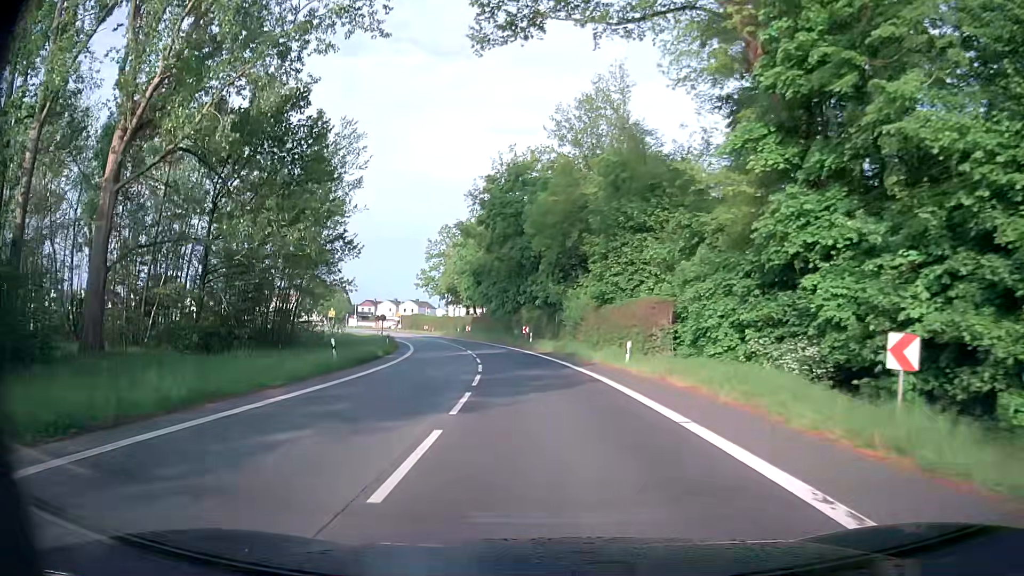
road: secondary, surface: asphalt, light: Day
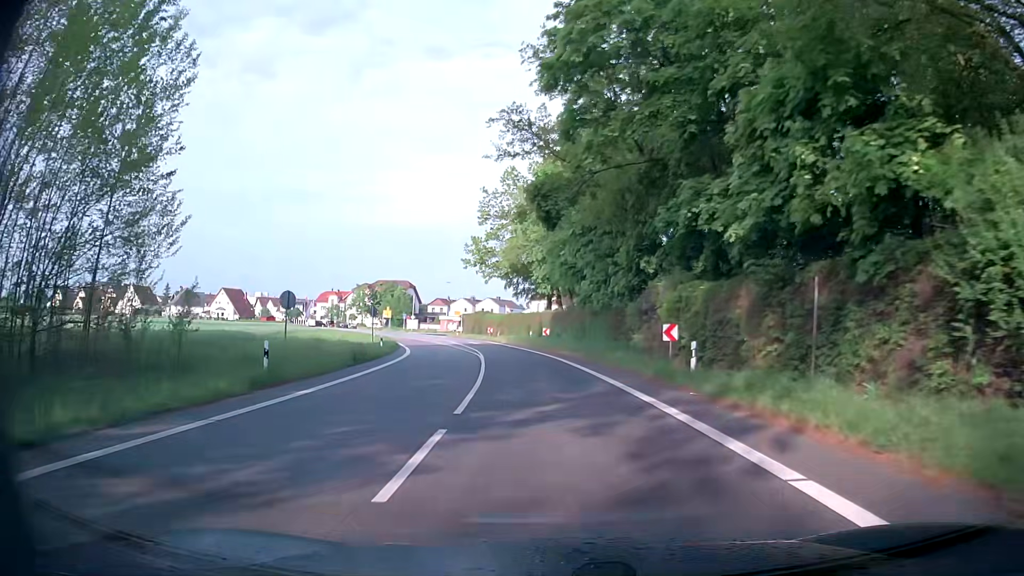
(-2.5, +36.2) m; -8°
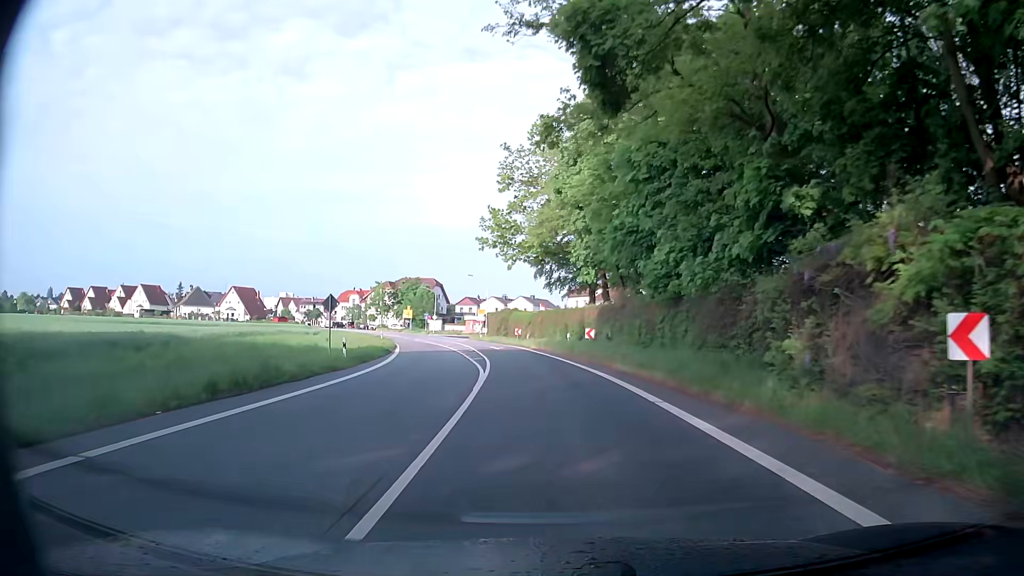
(-0.6, +14.5) m; -3°
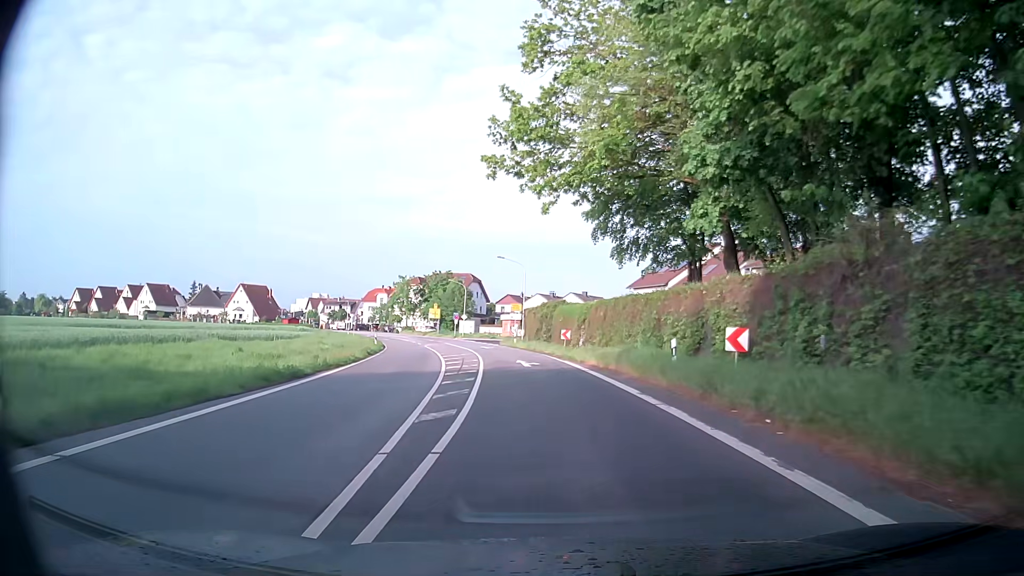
(-1.1, +21.8) m; -4°
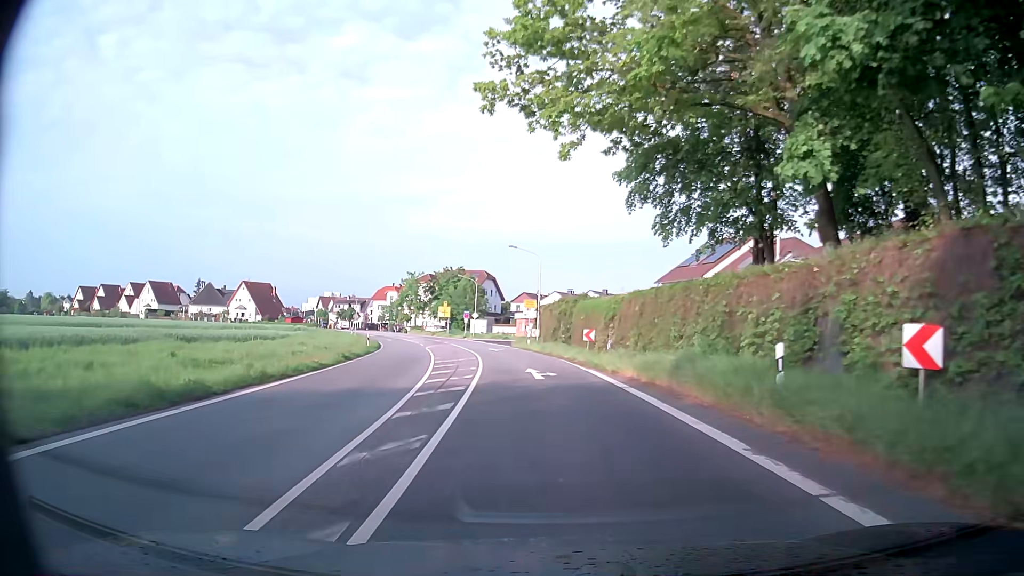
(-0.1, +7.3) m; -1°
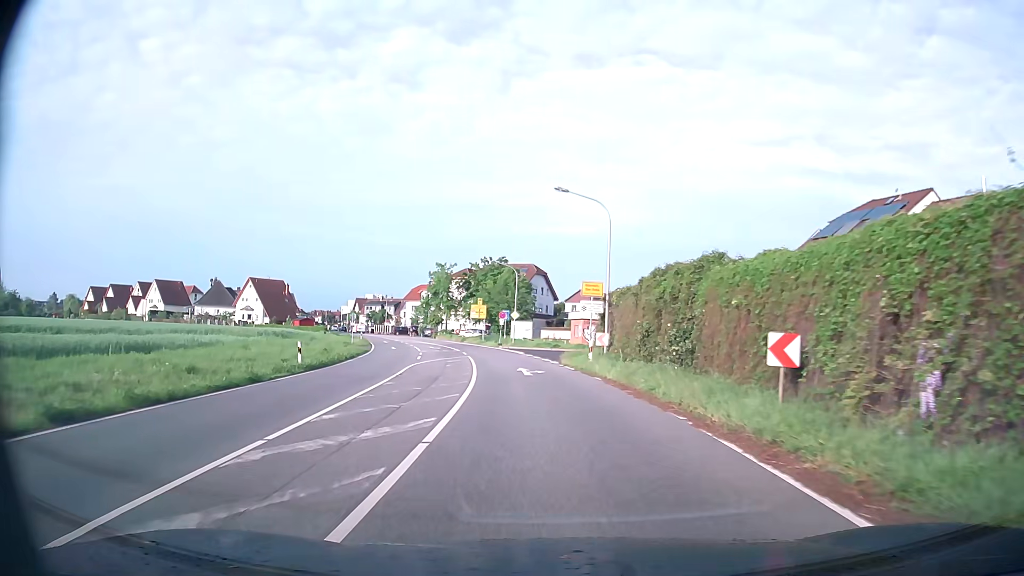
(-1.0, +21.8) m; -5°
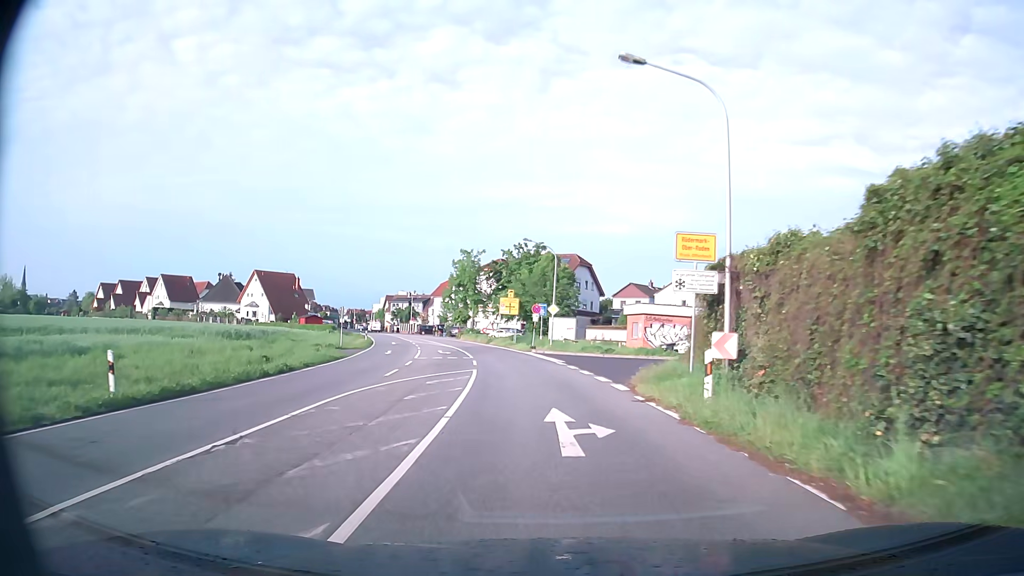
(-0.5, +14.5) m; -4°
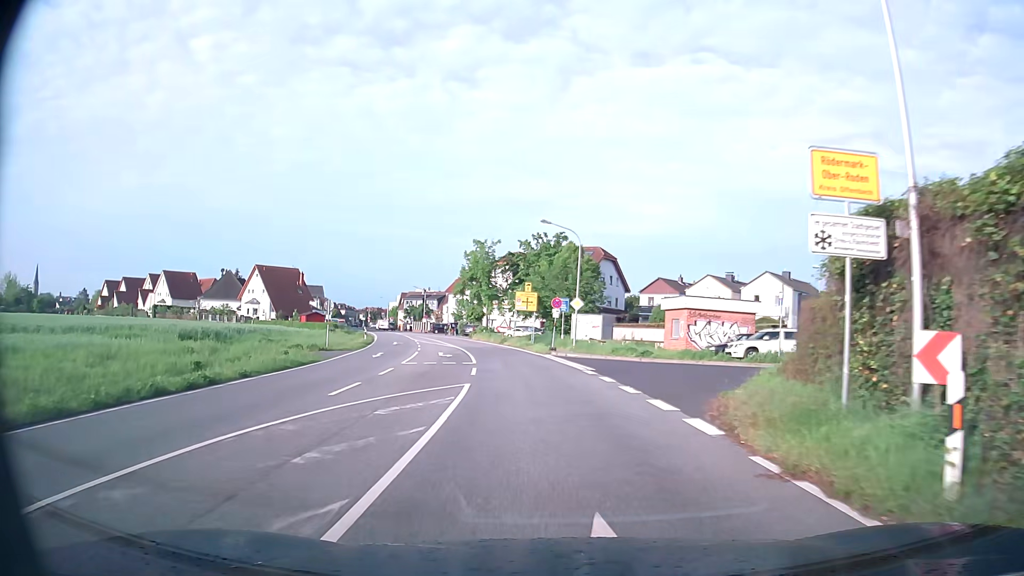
(-0.1, +7.3) m; -2°
(0, +10) (-1, +20) (-2, +30) (-4, +40) (-6, +50) (-8, +59) (-11, +69) (-14, +78) (-18, +88) (-21, +97) m
